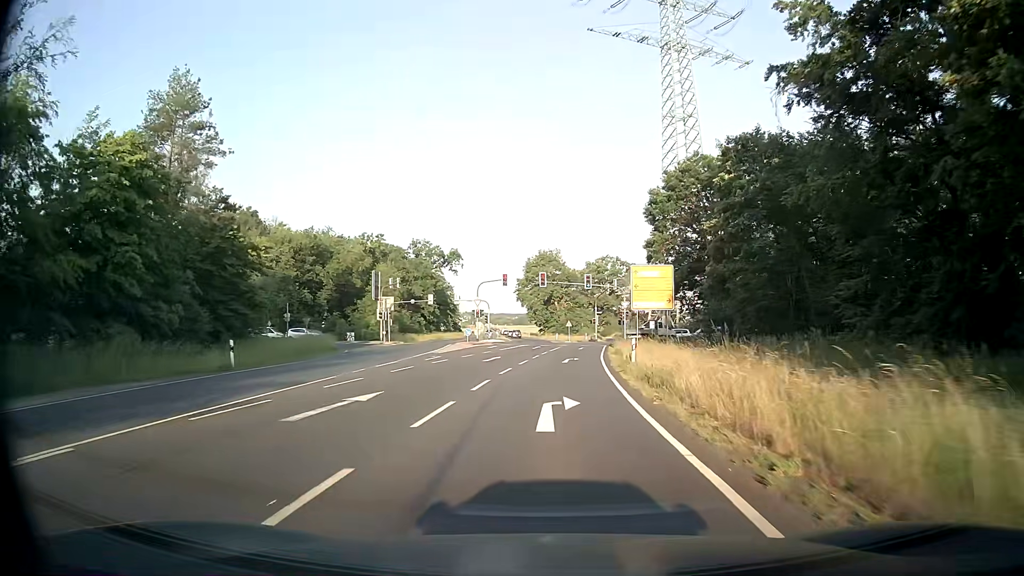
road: secondary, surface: asphalt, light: Day
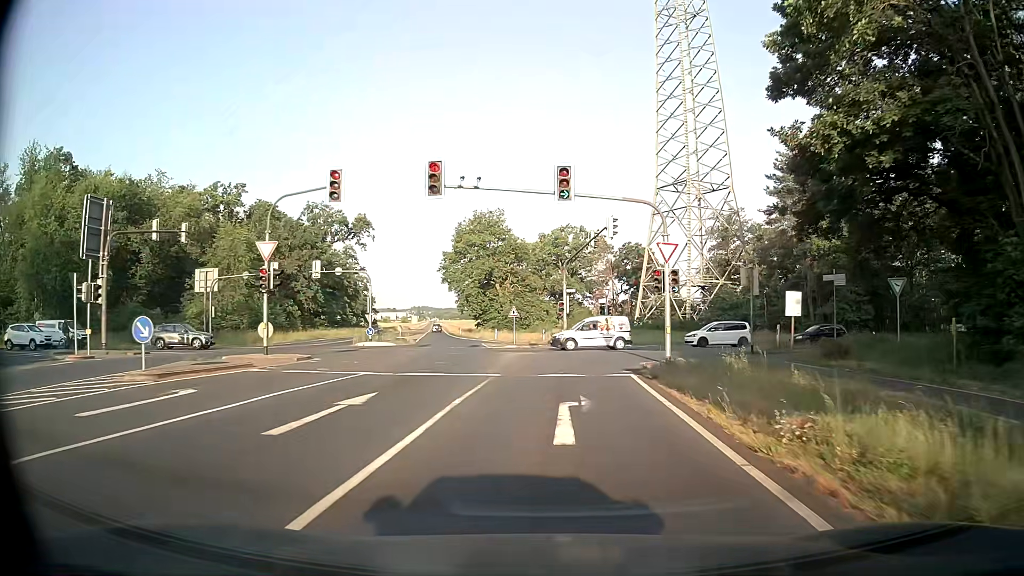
(+1.8, +41.2) m; +4°
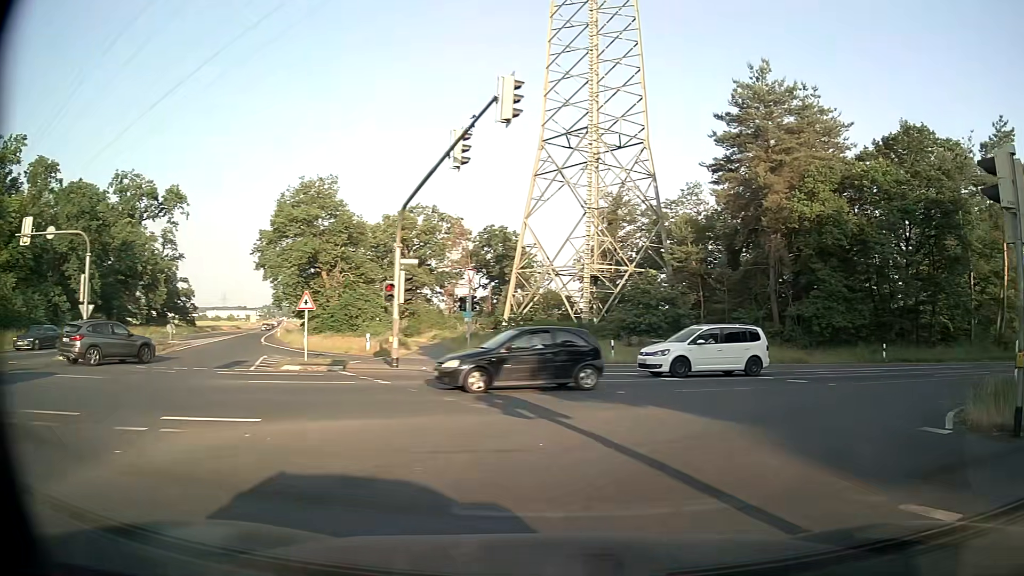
(+0.9, +21.6) m; +13°
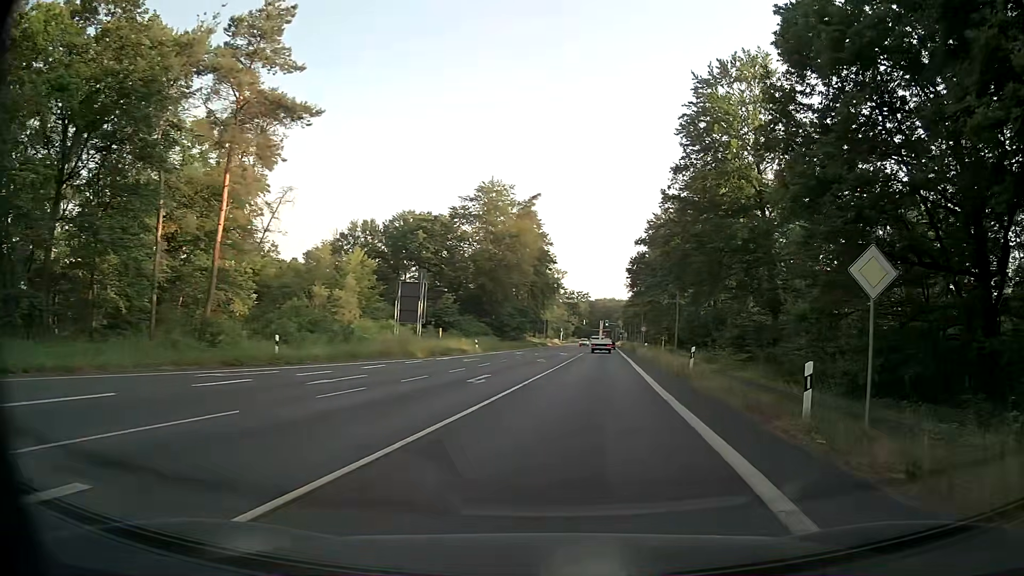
(+12.8, +17.0) m; +68°
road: primary
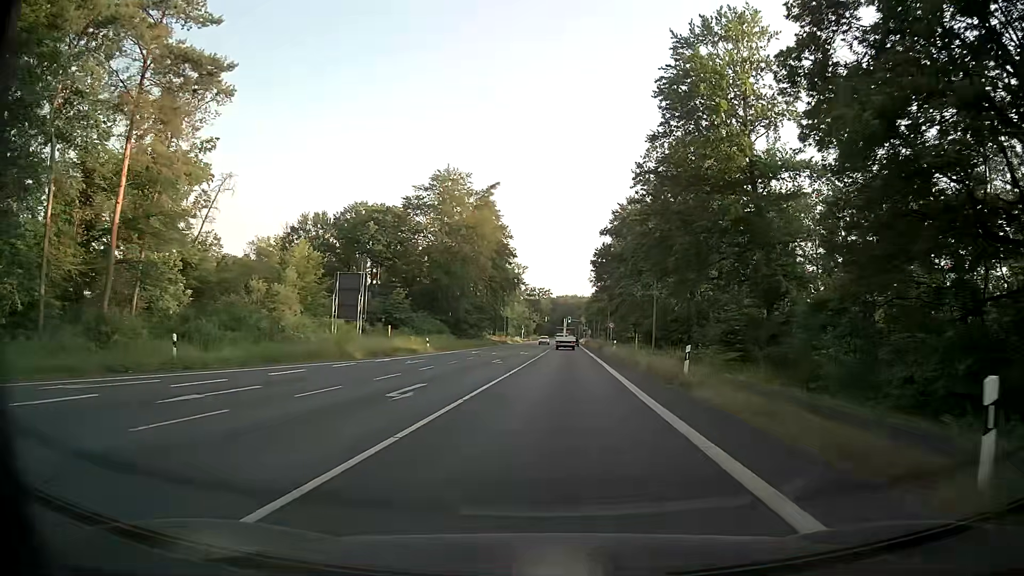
(+0.1, +6.1) m; +2°
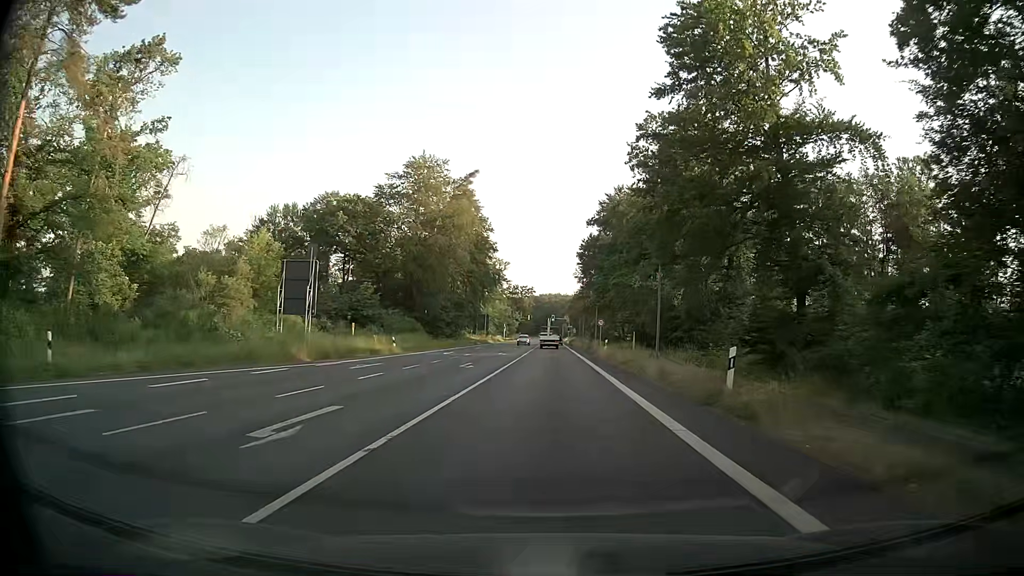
(+0.1, +6.7) m; +2°
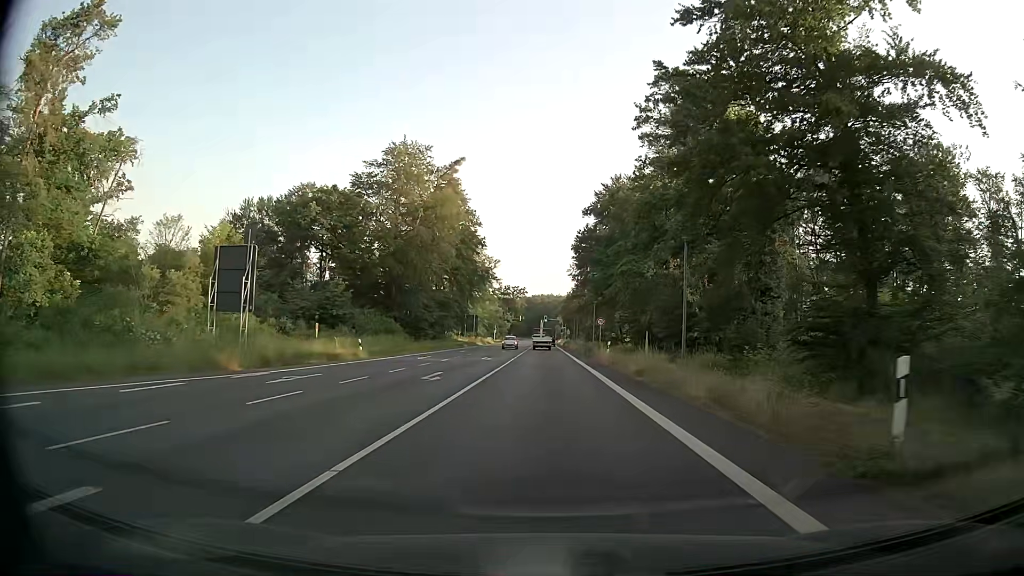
(0.0, +7.4) m; +1°
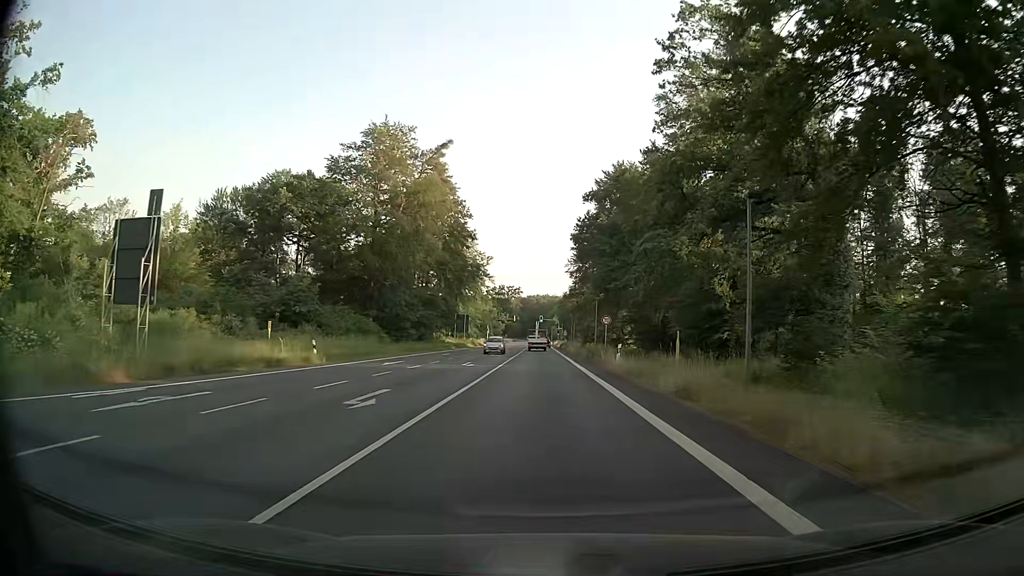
(0.0, +8.0) m; 0°
(0, +10) (0, +20) (0, +30) (0, +40) (0, +50) (0, +60) (0, +70) (0, +80) (0, +90) (0, +100) m
